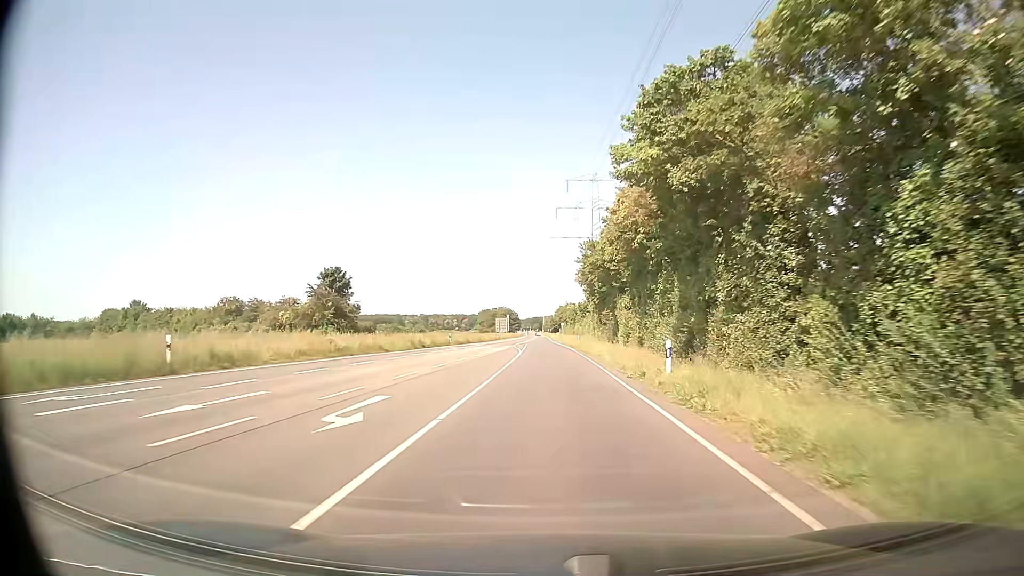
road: secondary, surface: asphalt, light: Day
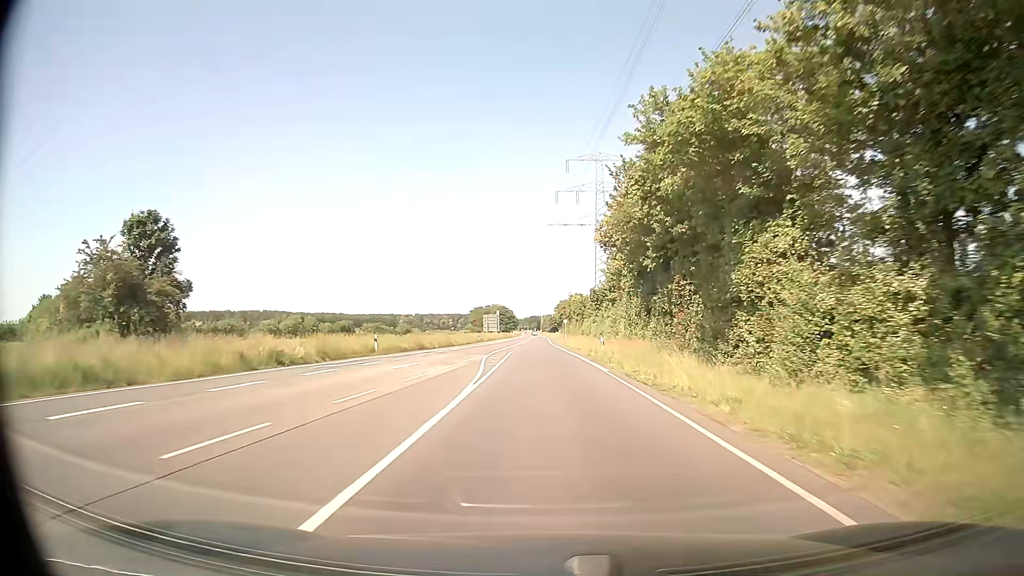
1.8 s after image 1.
(0.0, +30.6) m; 0°
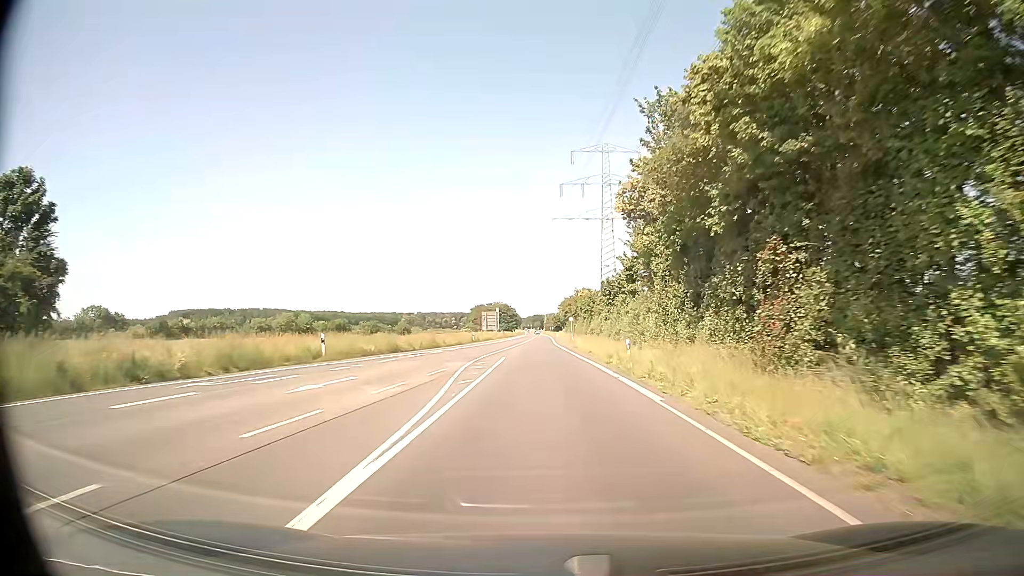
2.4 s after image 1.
(0.0, +10.3) m; 0°
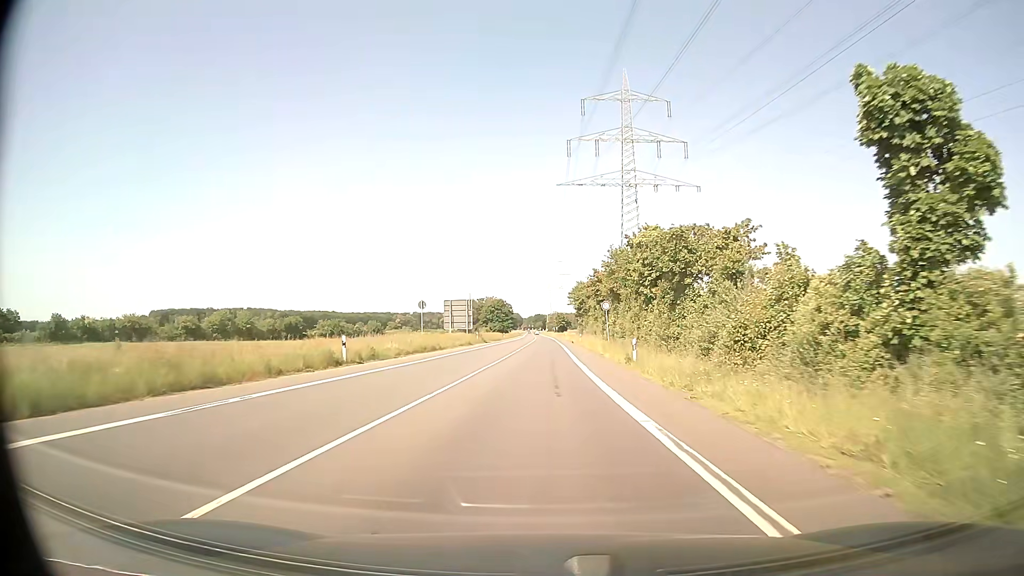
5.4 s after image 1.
(-0.2, +52.5) m; 0°
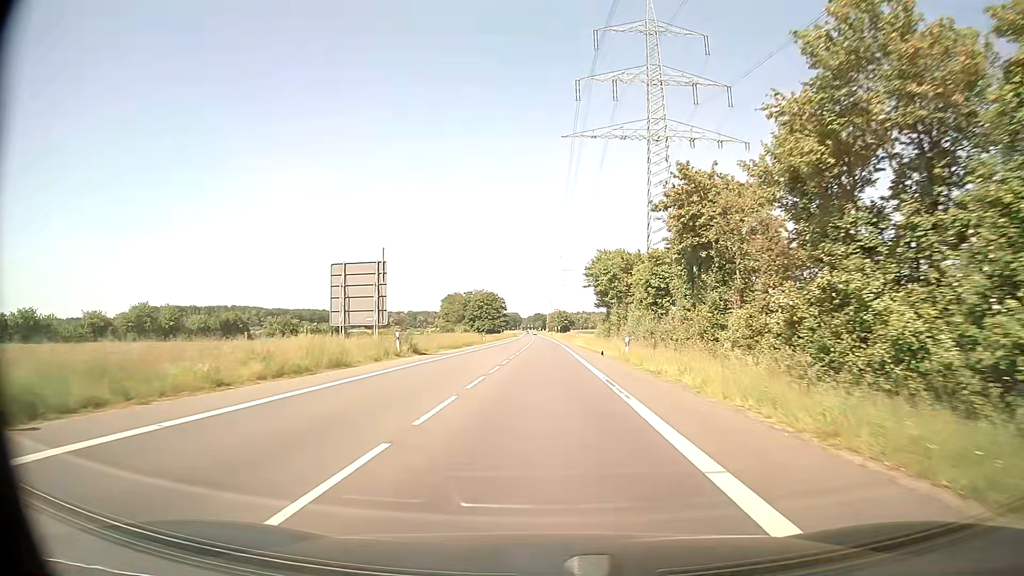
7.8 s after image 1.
(-0.1, +42.6) m; 0°
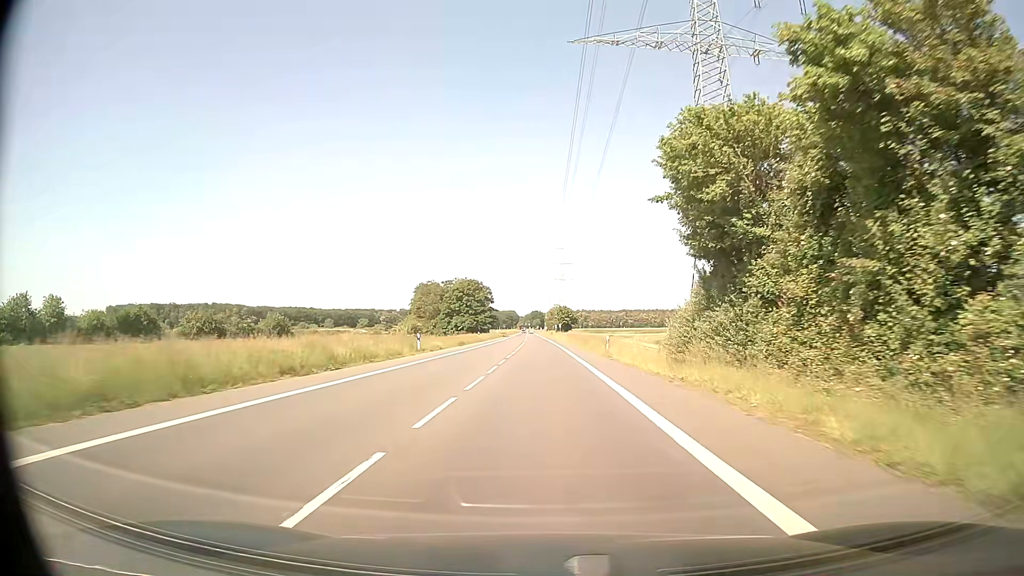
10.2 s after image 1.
(+0.1, +42.9) m; 0°
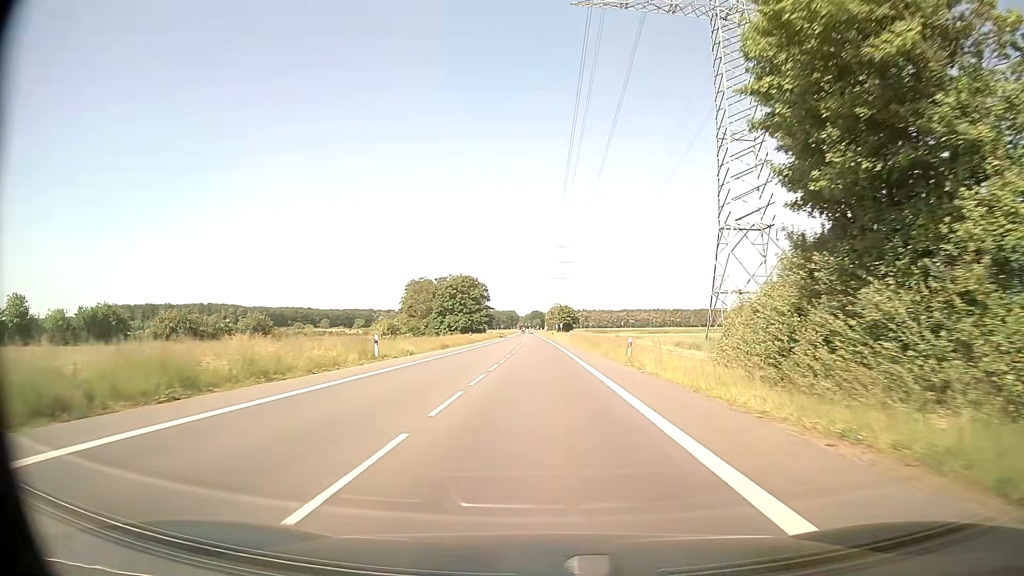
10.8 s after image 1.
(0.0, +10.7) m; 0°
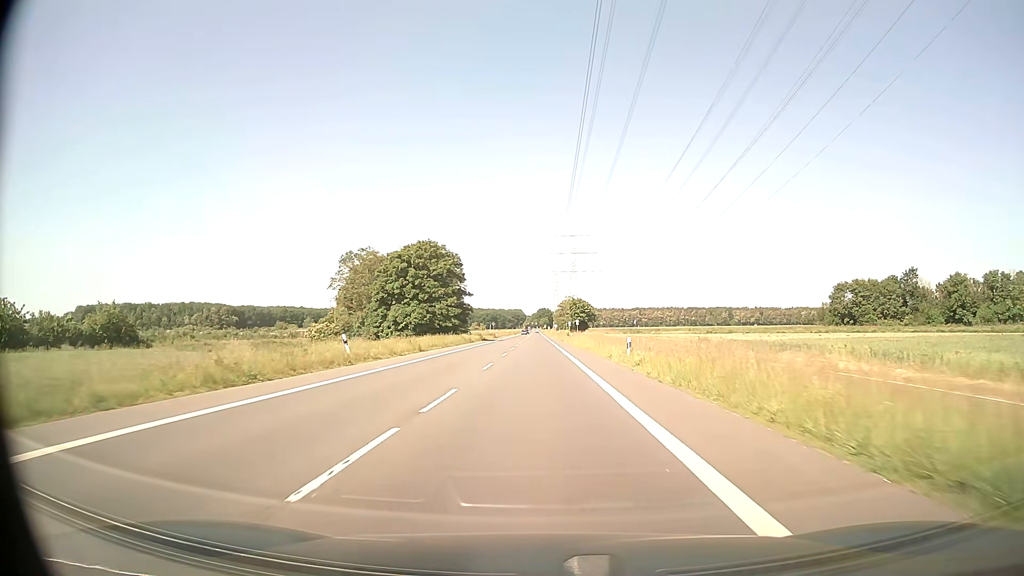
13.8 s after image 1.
(-0.2, +53.7) m; -1°
(0, +10) (0, +20) (0, +30) (0, +40) (0, +50) (-1, +60) (-1, +70) (-1, +80) (-1, +90) (-1, +100) m
